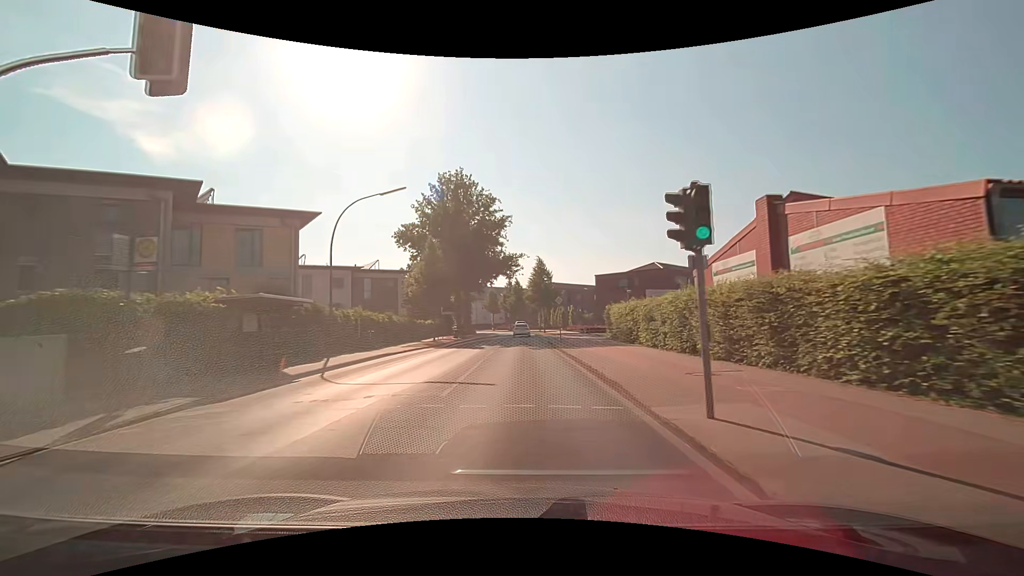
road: secondary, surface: asphalt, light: Day
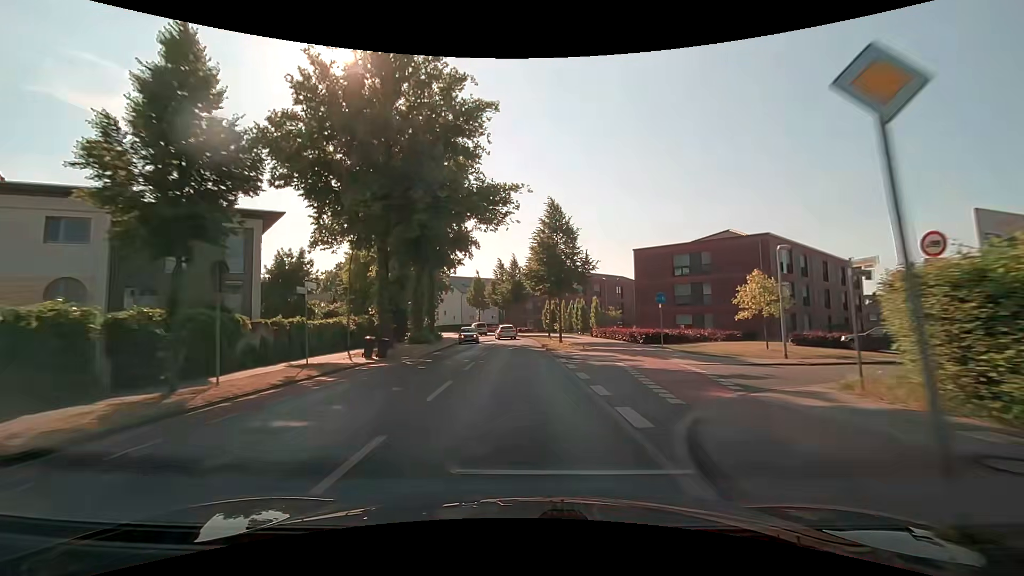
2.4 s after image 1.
(+0.2, +31.2) m; 0°
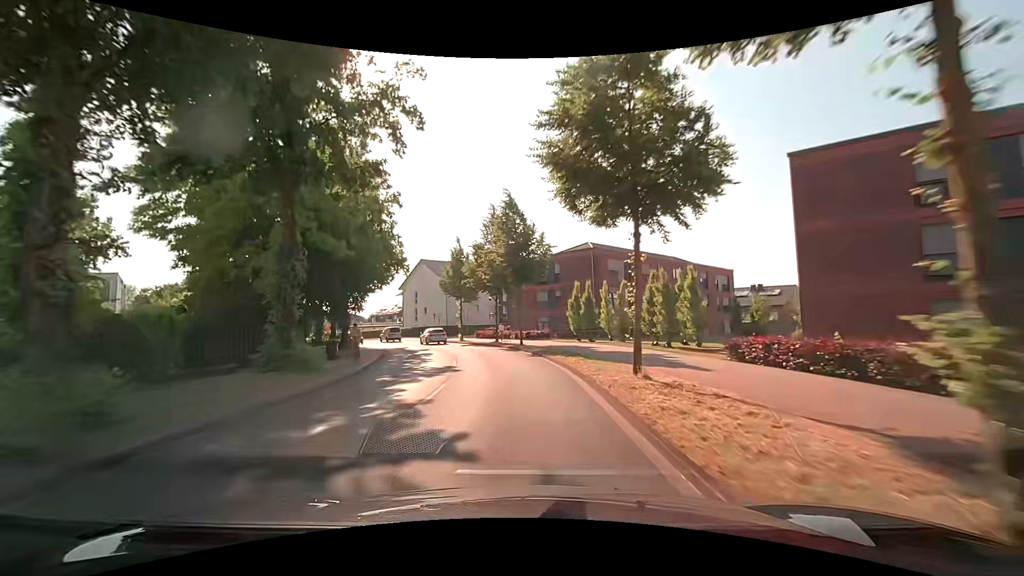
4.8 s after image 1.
(-0.2, +31.2) m; -1°
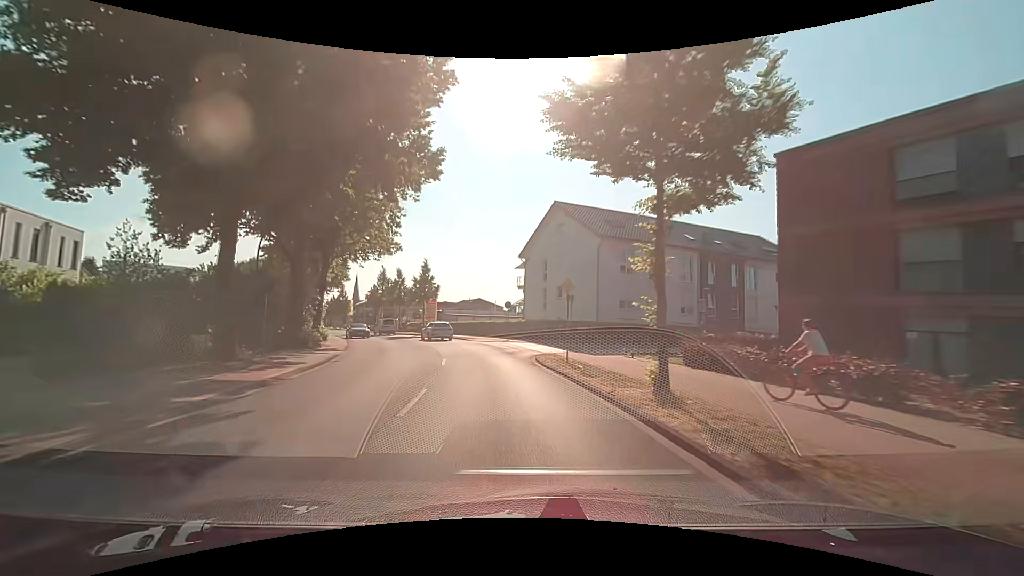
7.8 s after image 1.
(-4.9, +38.3) m; -18°
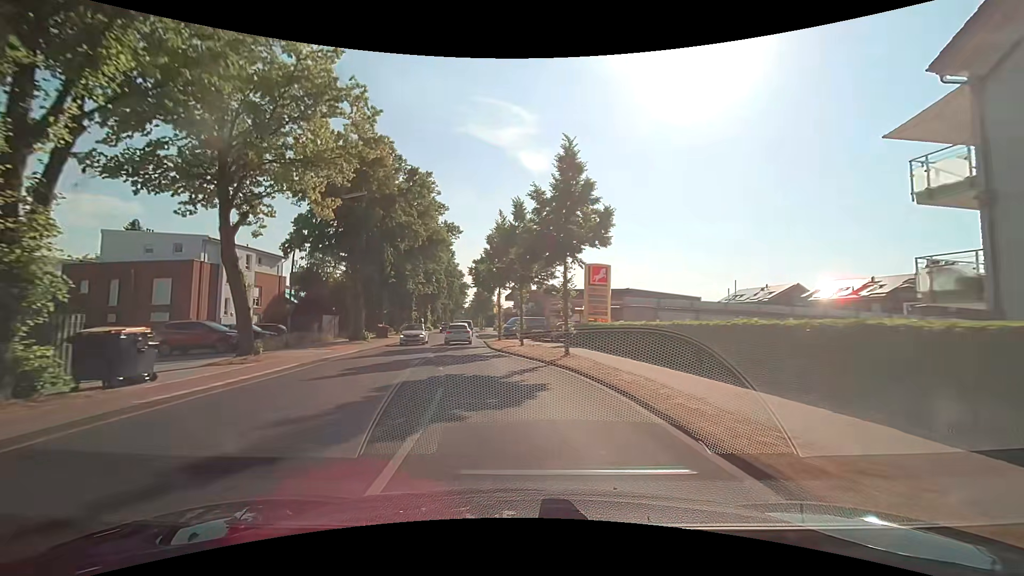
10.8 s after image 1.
(-5.3, +37.9) m; -19°
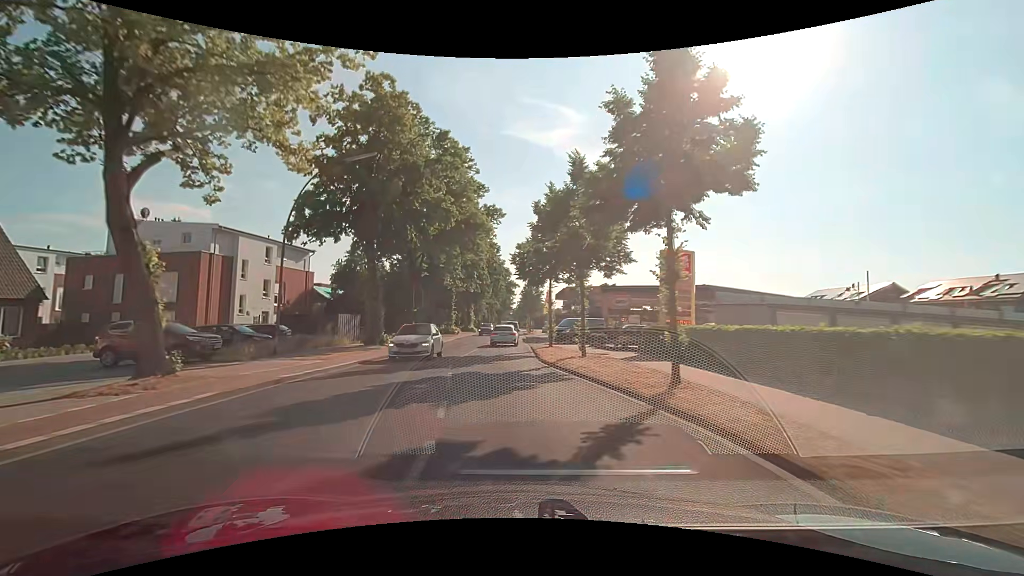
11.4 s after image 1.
(-0.3, +7.7) m; -6°
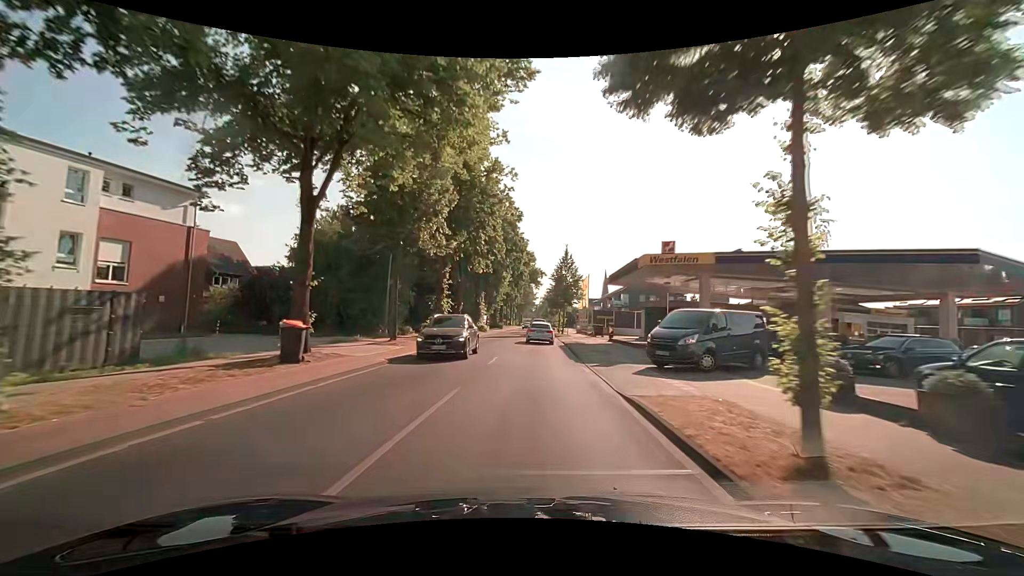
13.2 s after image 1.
(-1.2, +23.3) m; -3°
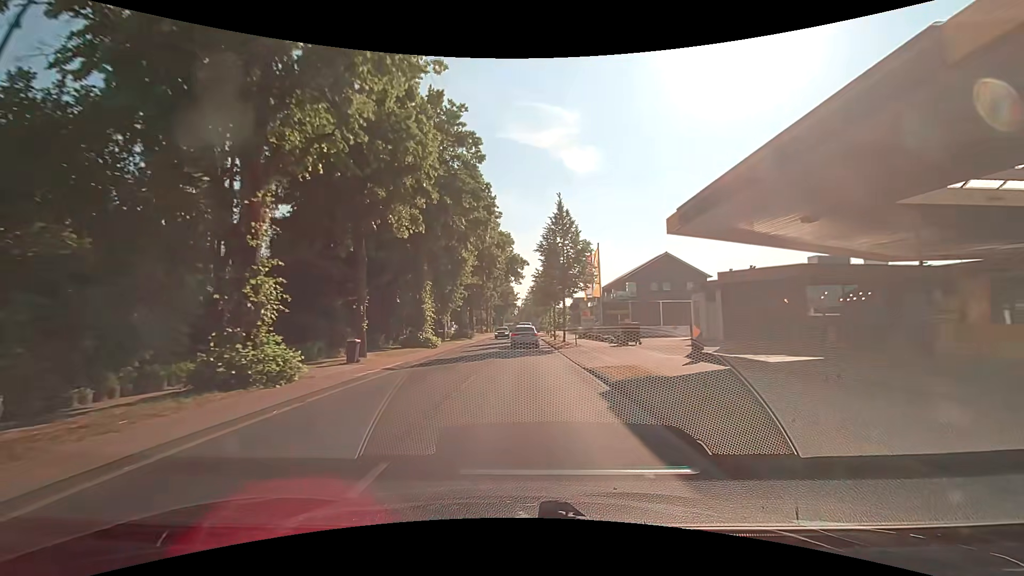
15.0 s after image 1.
(+0.5, +23.5) m; +2°
(0, +10) (0, +20) (0, +30) (0, +40) (0, +50) (0, +60) (0, +70) (0, +80) (0, +90) (0, +100) m
